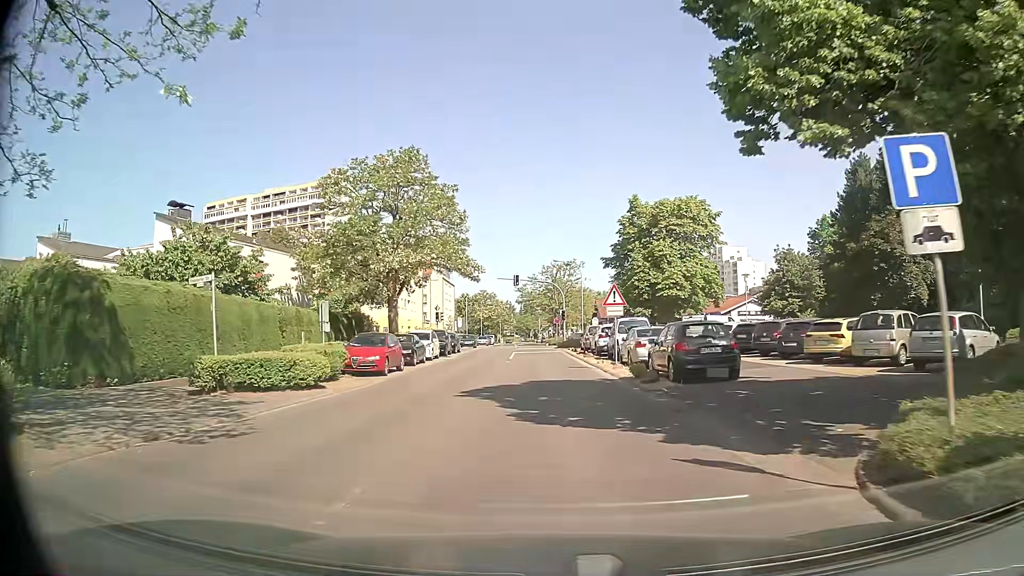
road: tertiary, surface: asphalt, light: Day
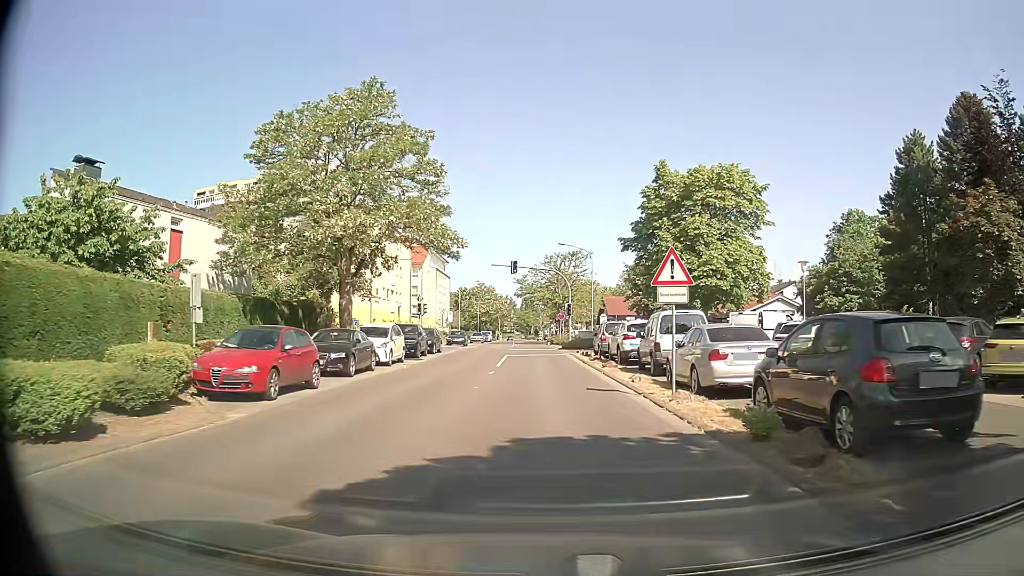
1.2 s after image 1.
(-0.1, +10.0) m; 0°
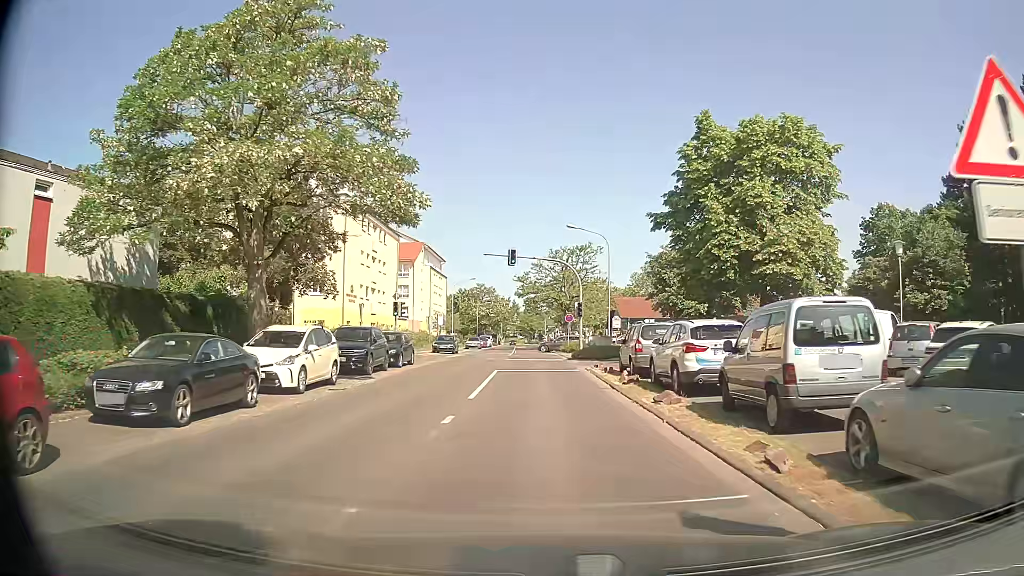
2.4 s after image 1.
(0.0, +10.0) m; -1°
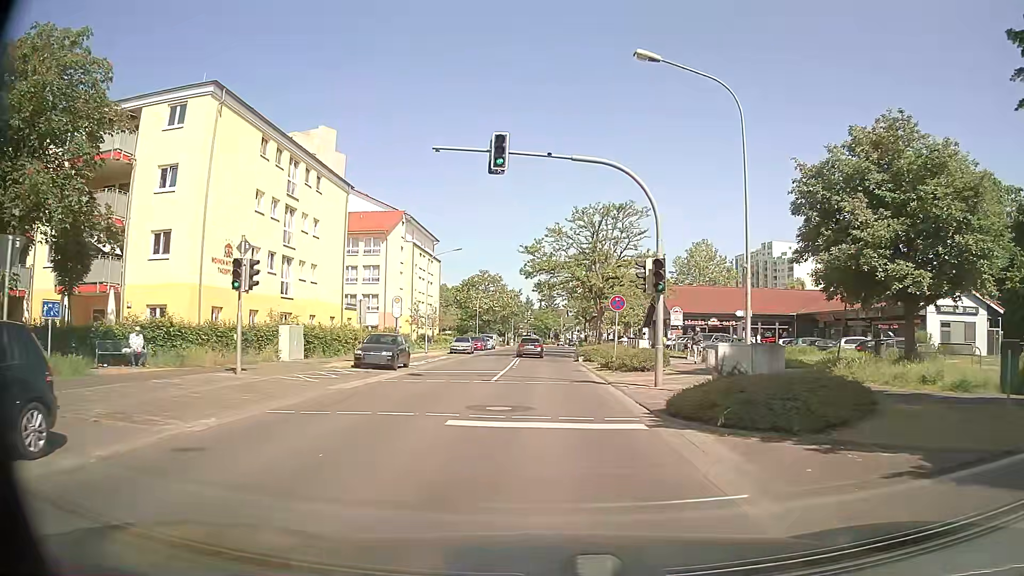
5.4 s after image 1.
(-0.1, +24.8) m; -1°
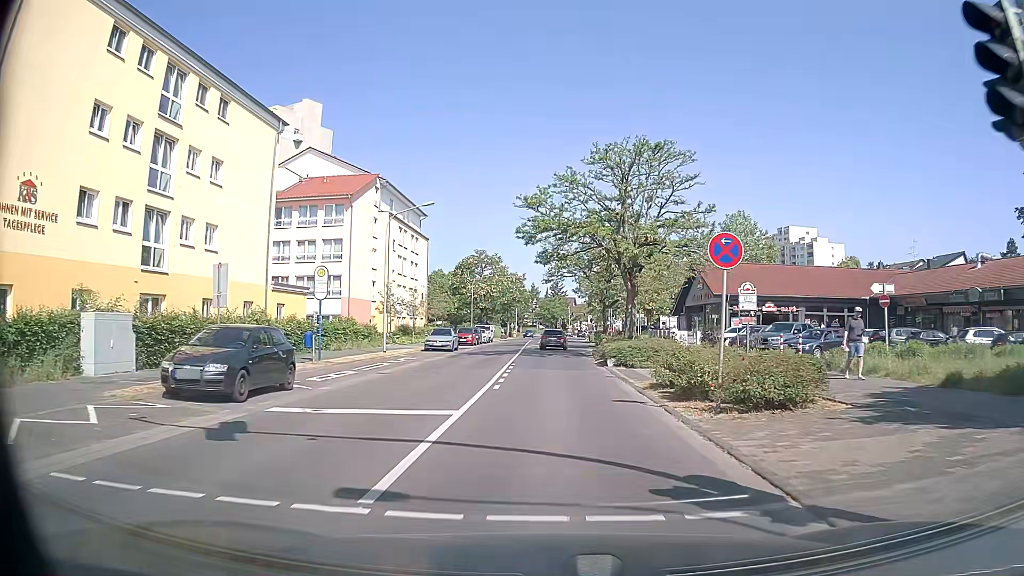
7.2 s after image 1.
(-0.1, +14.8) m; -1°
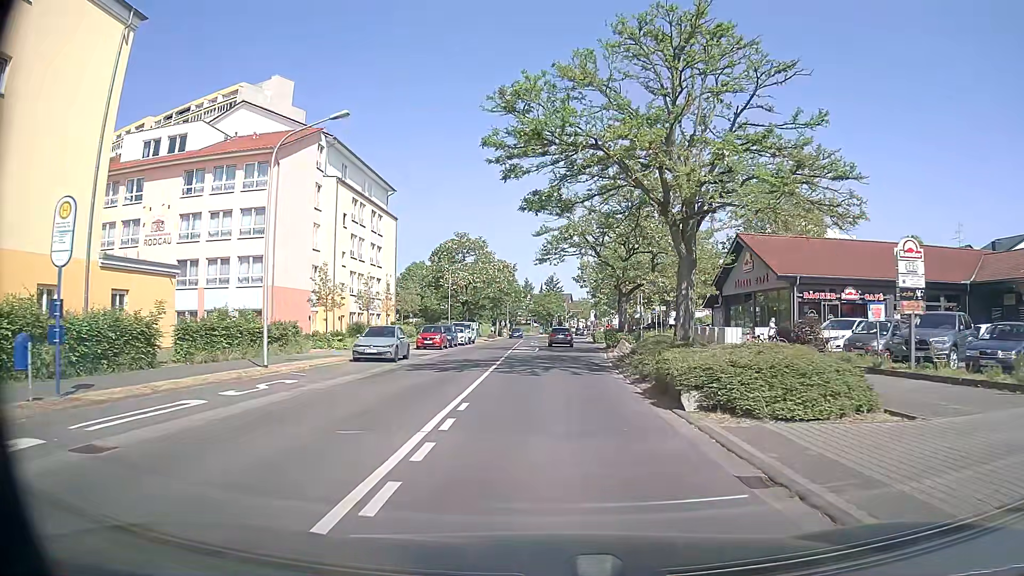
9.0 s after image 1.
(0.0, +14.9) m; 0°
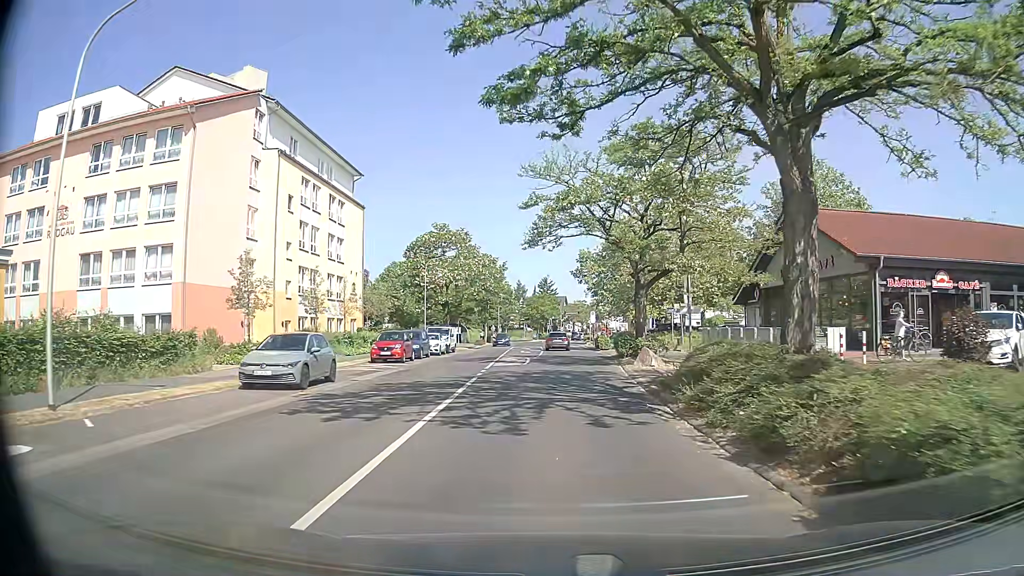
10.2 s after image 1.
(+0.1, +10.0) m; +1°
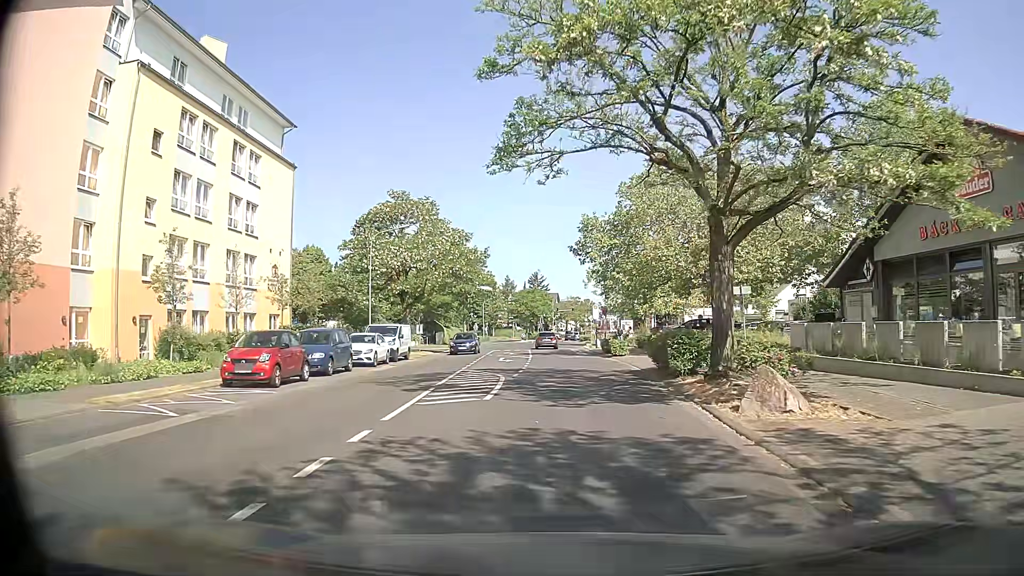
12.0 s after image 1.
(-0.1, +15.1) m; 0°
(0, +10) (0, +20) (+1, +30) (+1, +40) (+1, +50) (+1, +60) (+1, +70) (+1, +80) (+2, +90) (+3, +100) m
